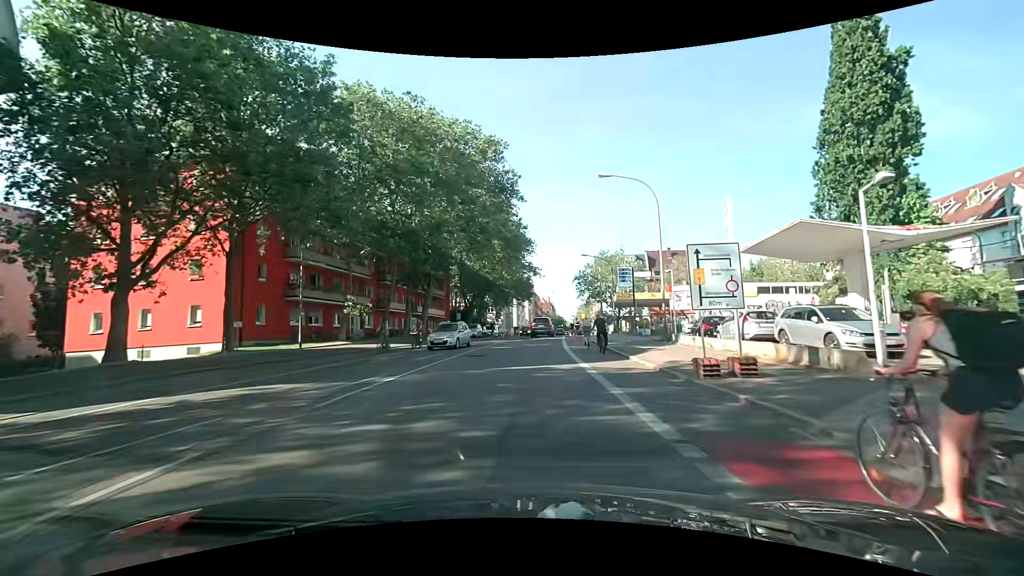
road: secondary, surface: asphalt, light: Day
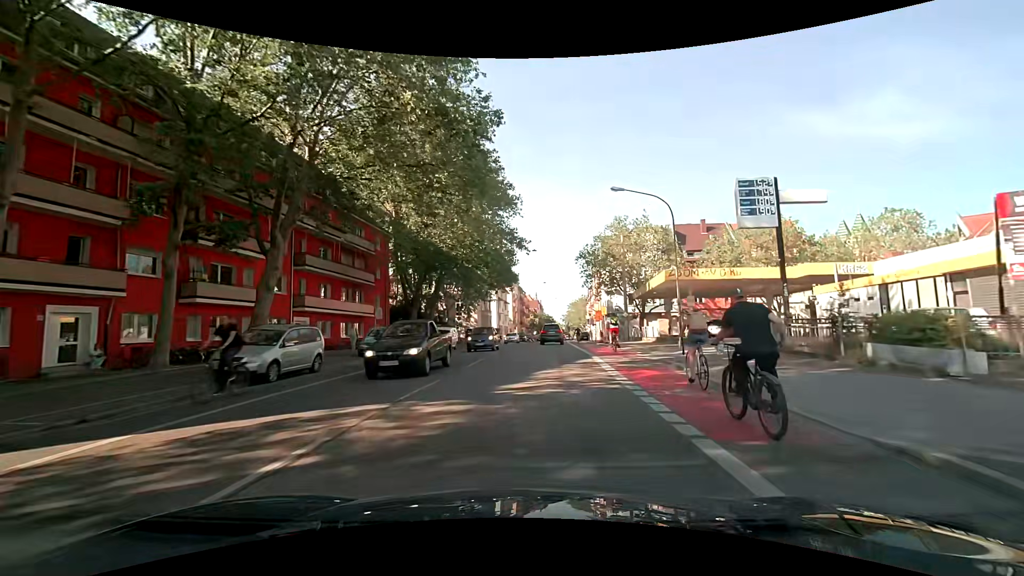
(+0.4, +30.1) m; +2°
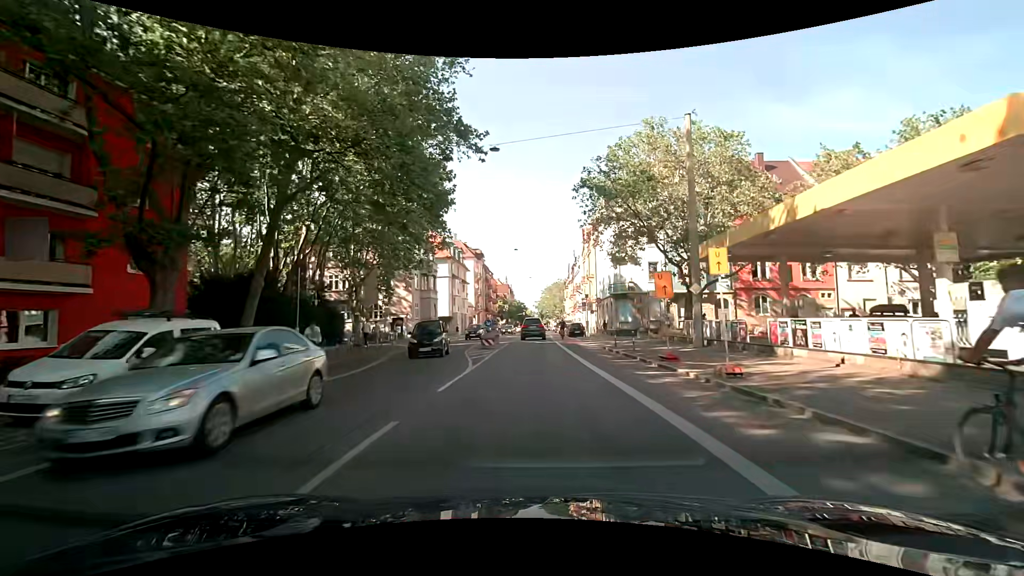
(+0.8, +28.9) m; +4°
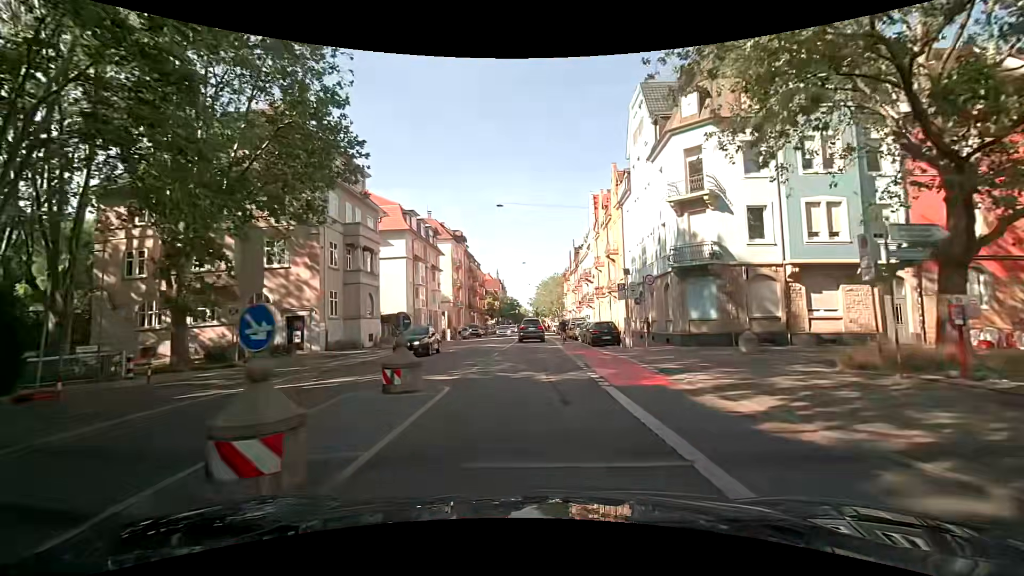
(0.0, +22.5) m; 0°
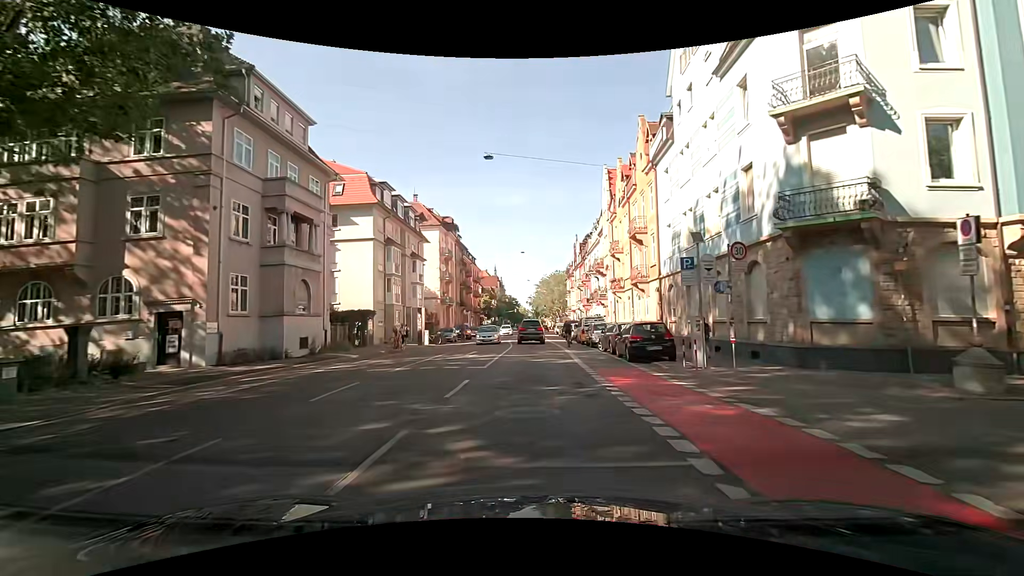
(-0.1, +11.1) m; +1°
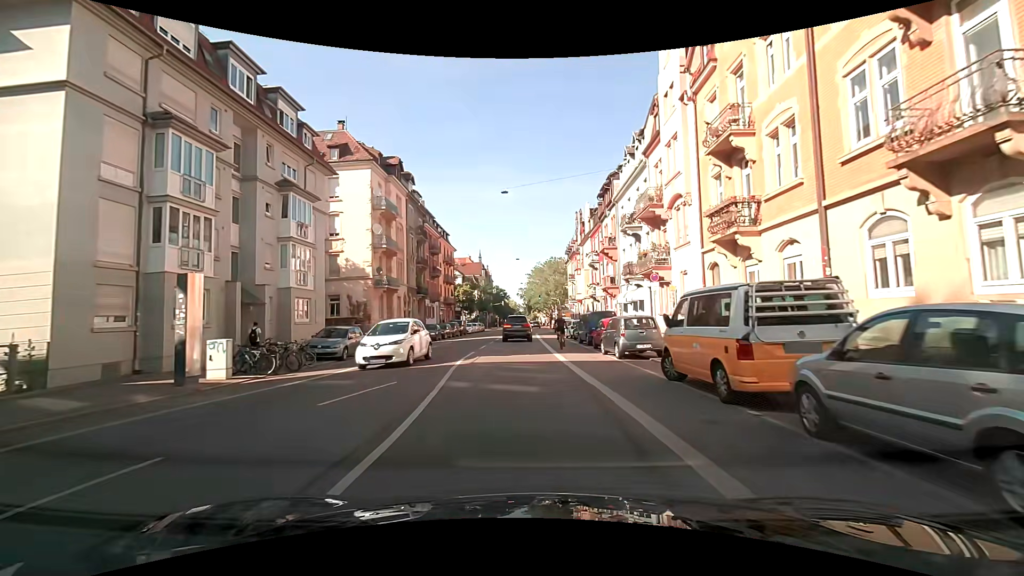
(0.0, +27.0) m; 0°
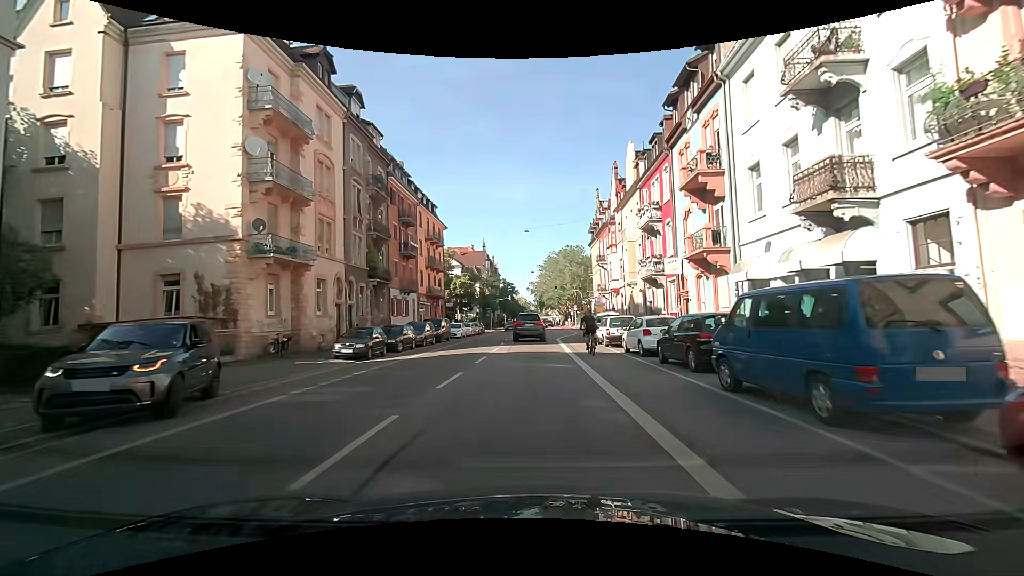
(-0.4, +21.3) m; -1°
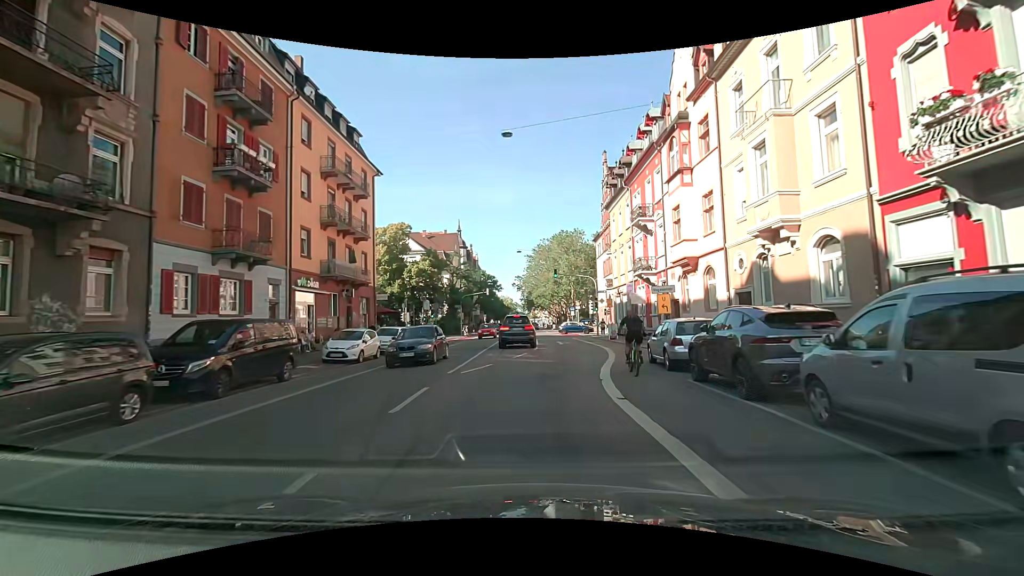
(+0.1, +26.5) m; +1°
(0, +10) (+1, +20) (+2, +30) (+2, +40) (+2, +50) (+2, +60) (+1, +70) (+1, +80) (+1, +90) (+1, +100) m
